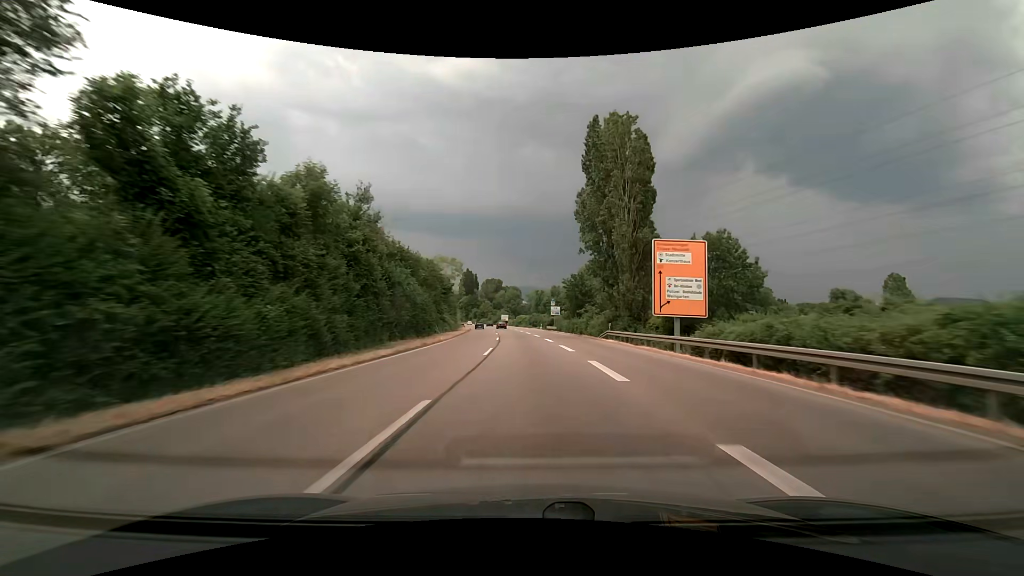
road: trunk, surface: asphalt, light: Day
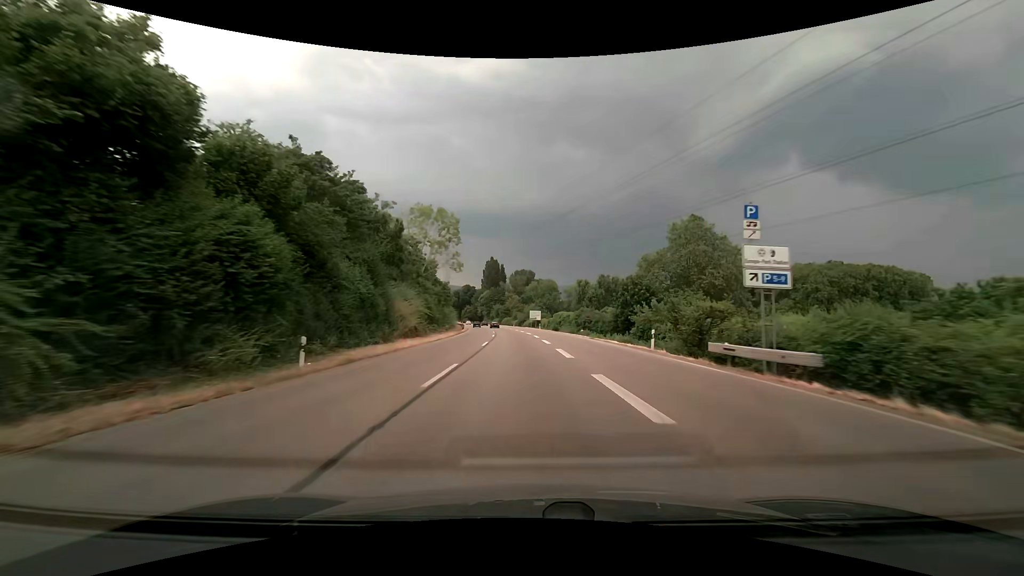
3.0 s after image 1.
(-2.3, +64.8) m; -4°
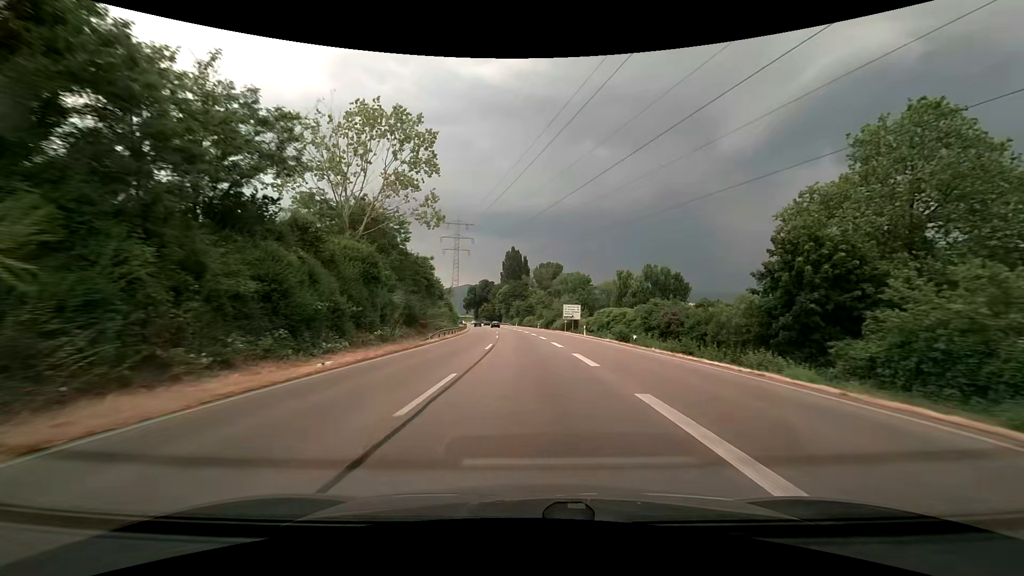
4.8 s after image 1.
(-1.0, +39.3) m; -3°
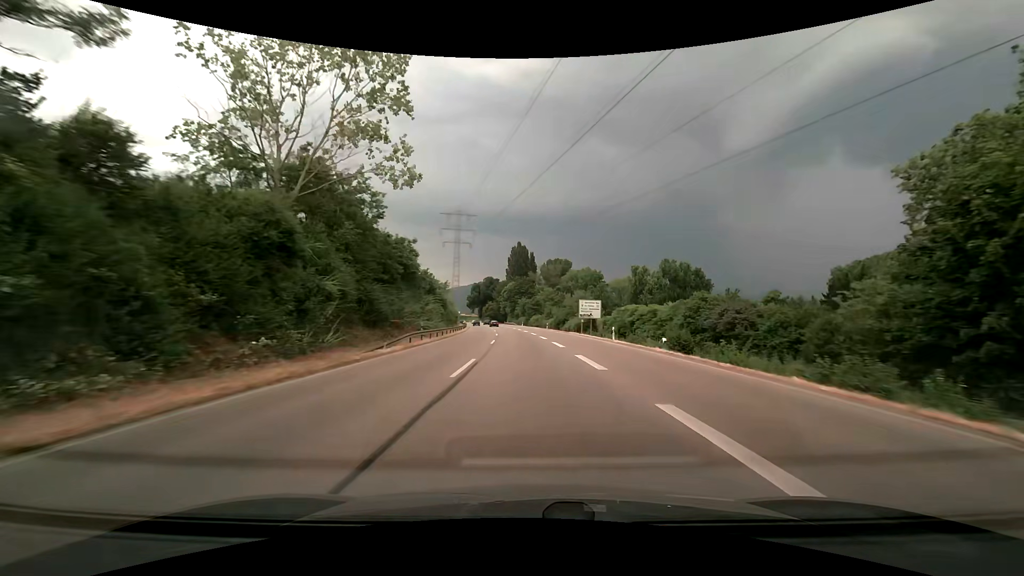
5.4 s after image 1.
(-0.1, +13.2) m; -1°
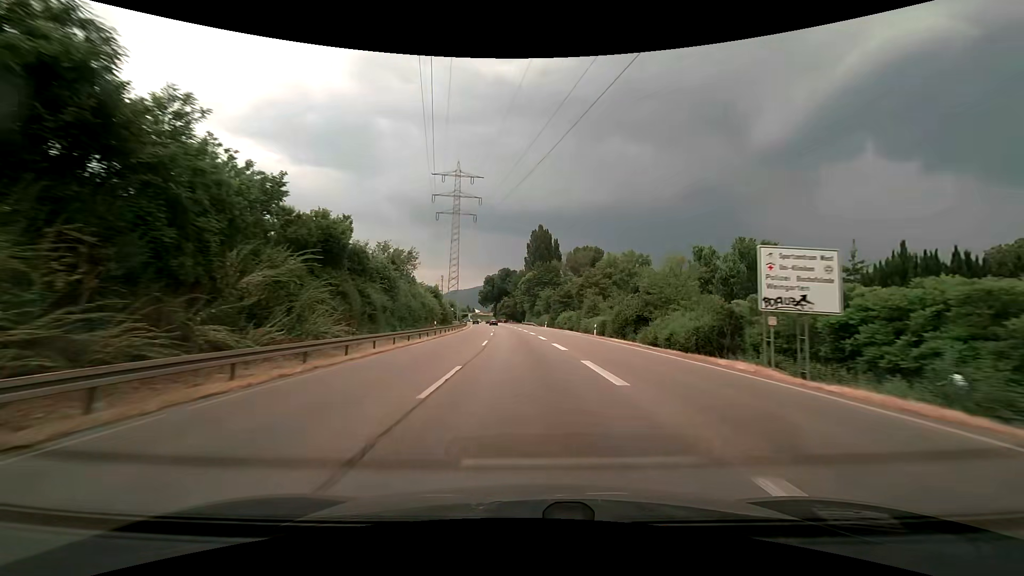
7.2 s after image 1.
(-0.7, +39.7) m; -2°
